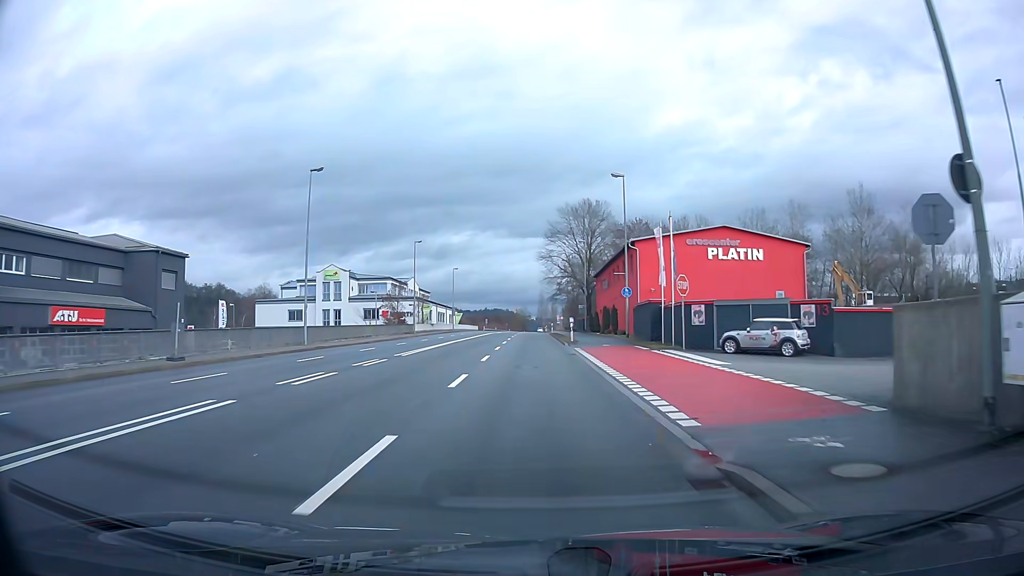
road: primary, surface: asphalt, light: Day
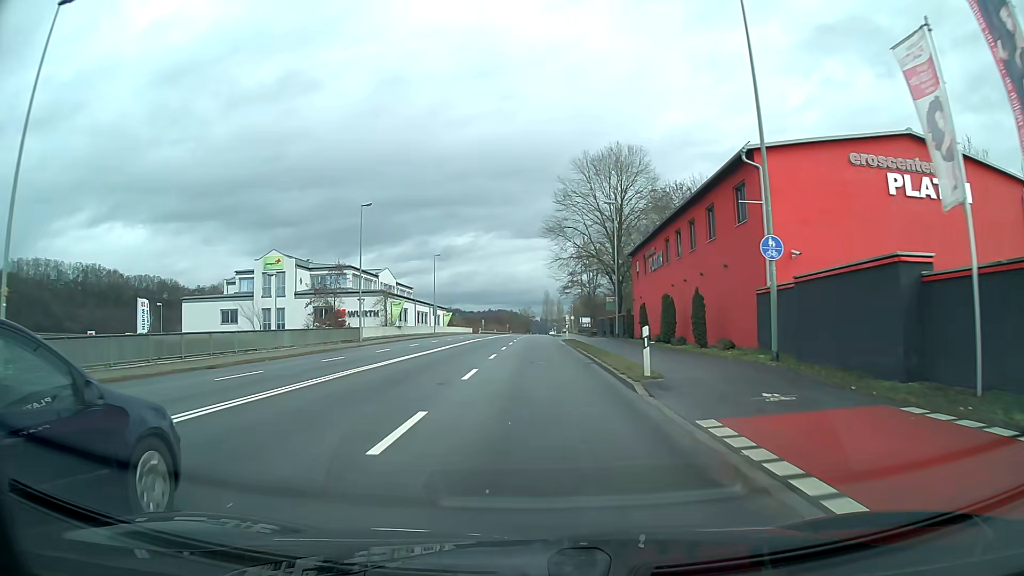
(-0.1, +25.0) m; 0°
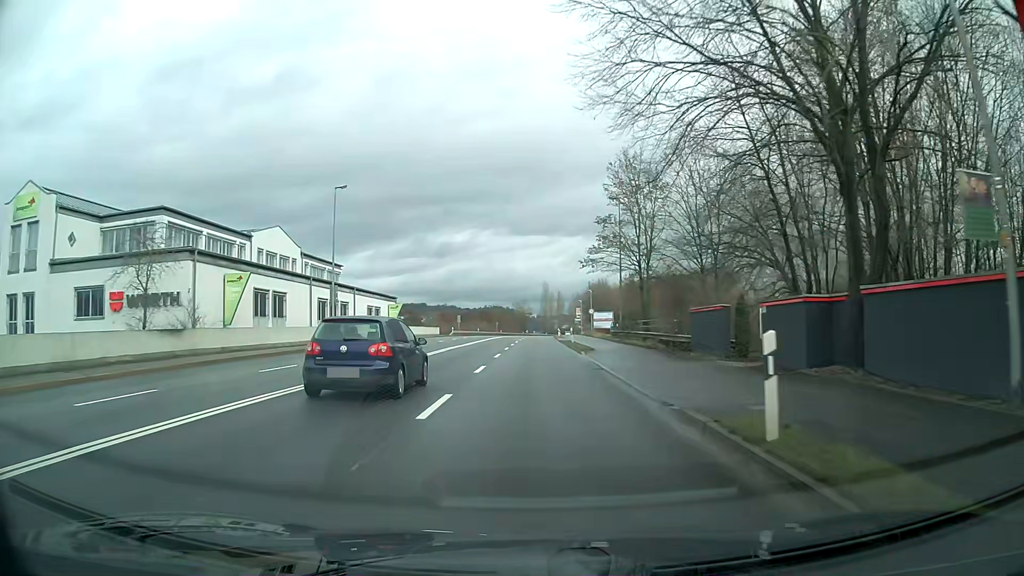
(+0.1, +42.7) m; 0°
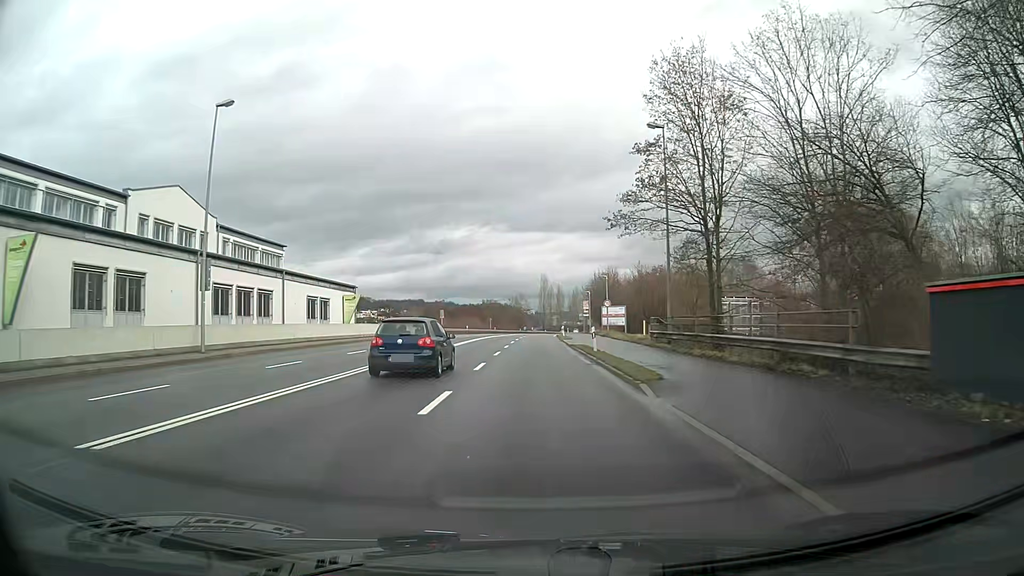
(0.0, +17.6) m; 0°
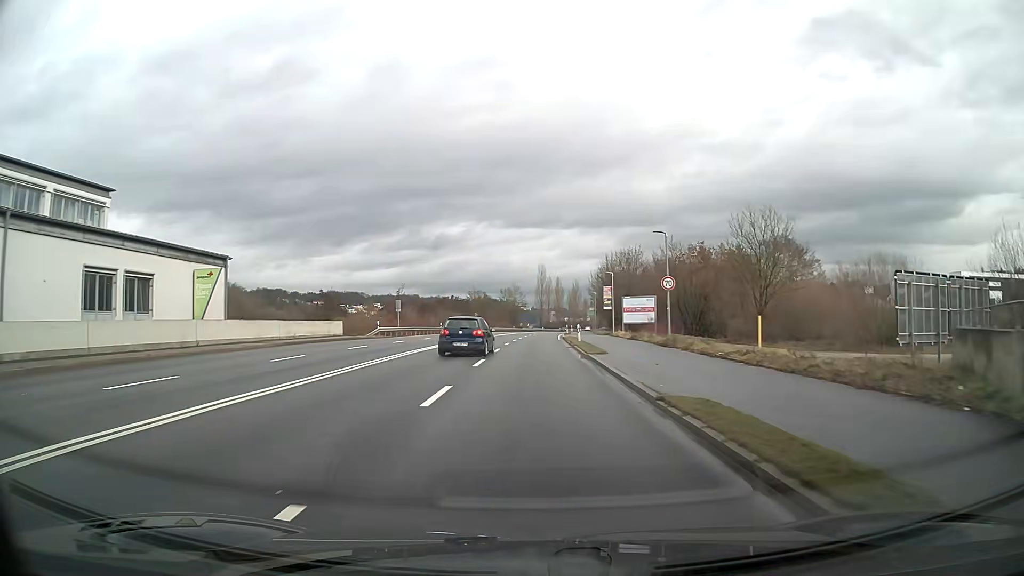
(0.0, +26.5) m; 0°
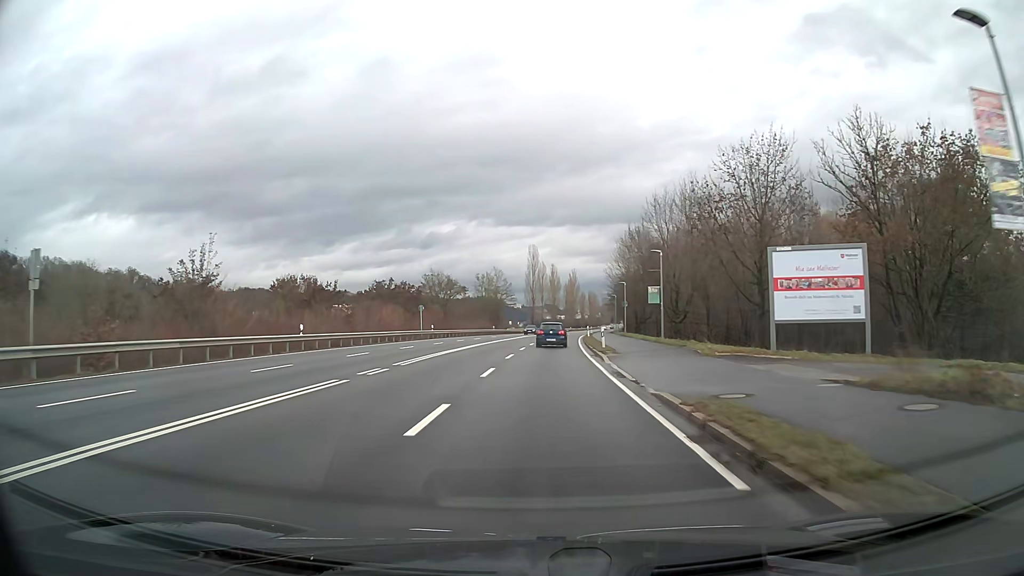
(+0.3, +47.8) m; +1°
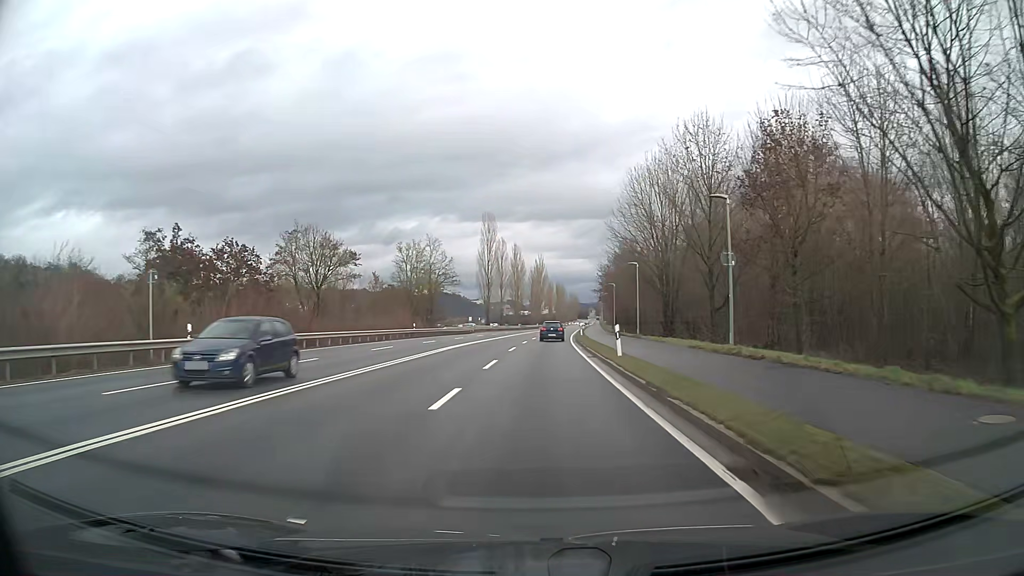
(+1.2, +42.7) m; +3°
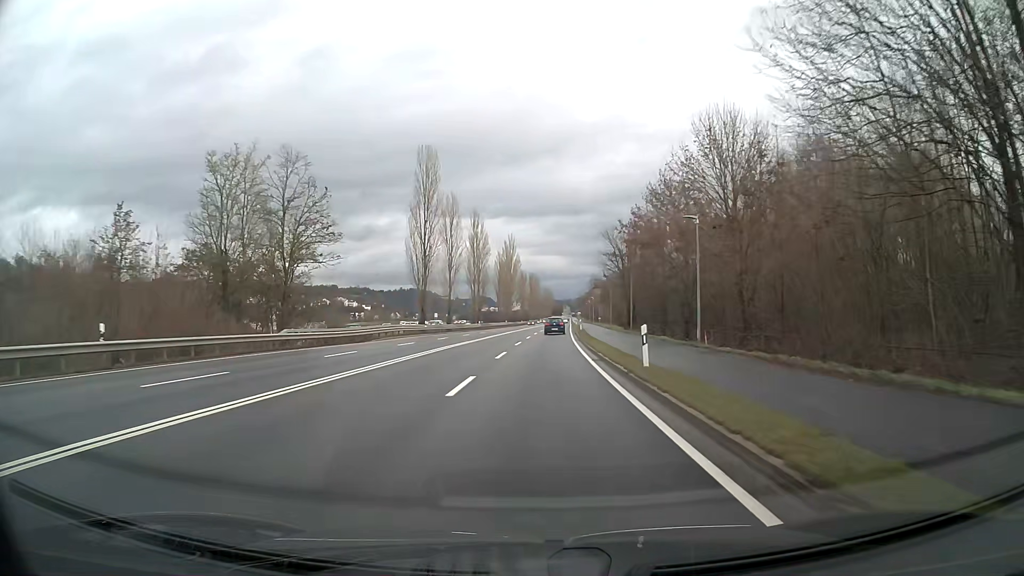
(+0.9, +43.4) m; +3°
(0, +10) (0, +20) (0, +30) (+1, +40) (+1, +50) (+2, +60) (+2, +70) (+2, +80) (+3, +90) (+3, +100) m
